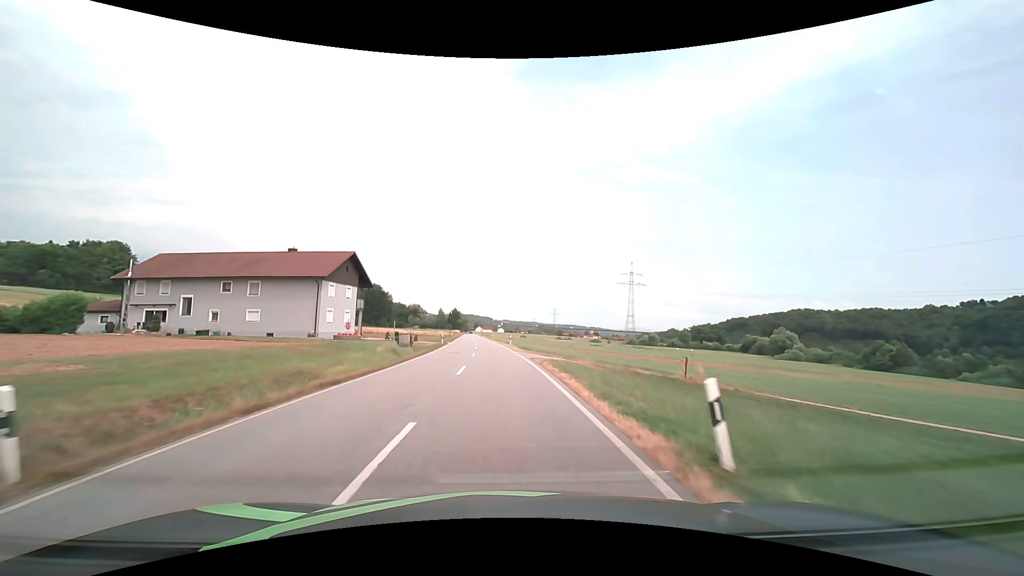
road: secondary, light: Day
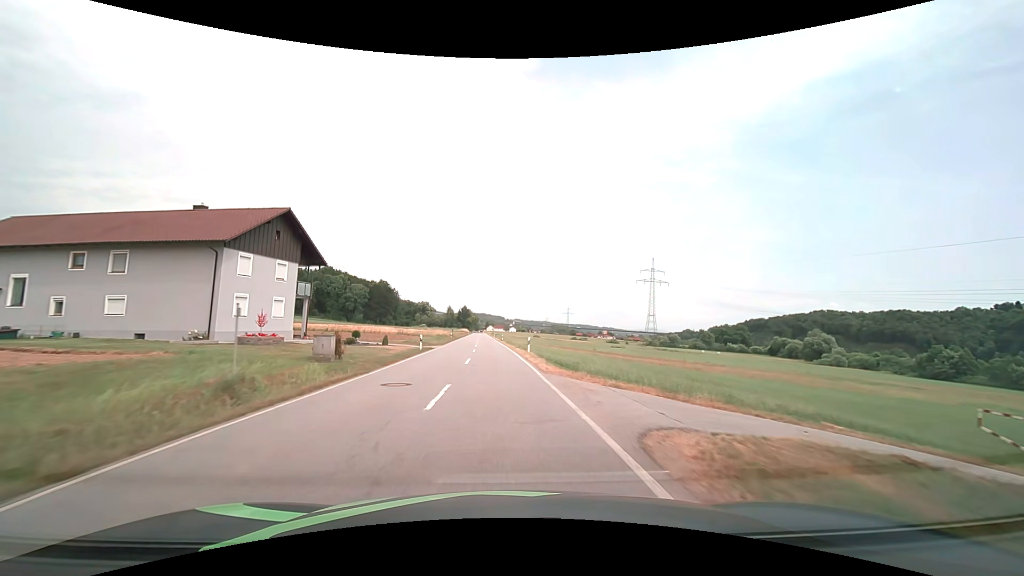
(-0.3, +19.1) m; -2°
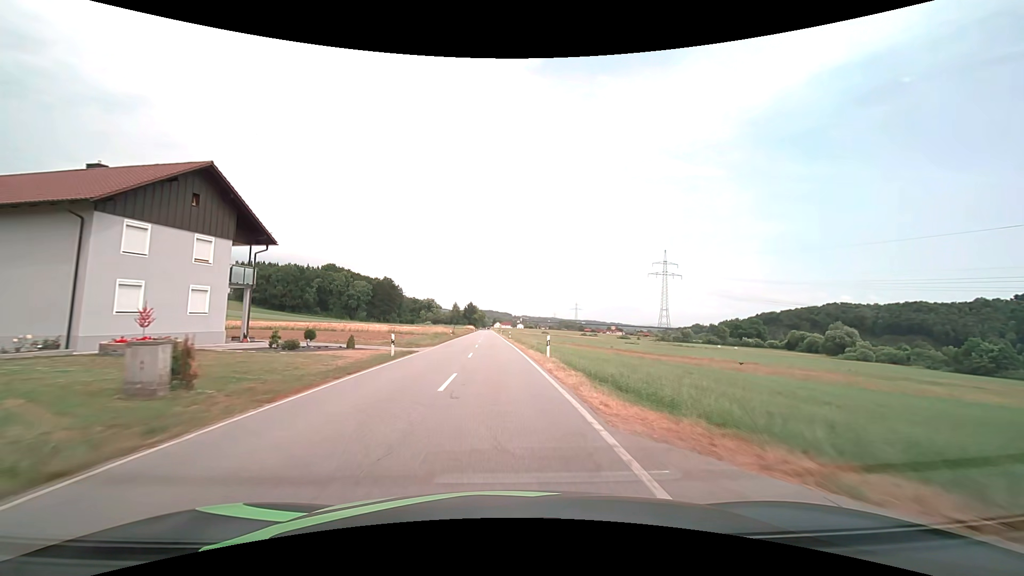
(0.0, +10.0) m; 0°
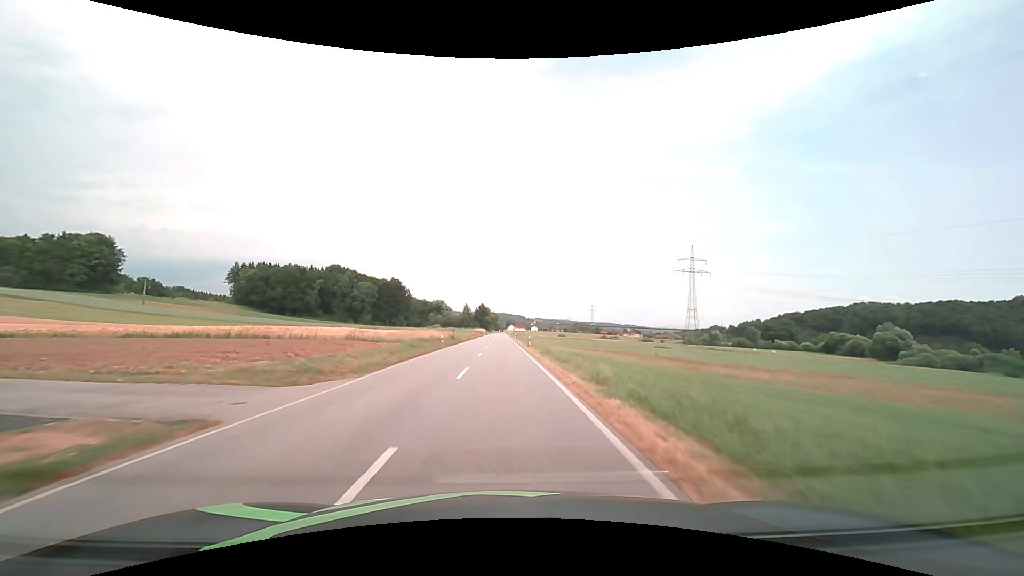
(-0.4, +20.9) m; -2°
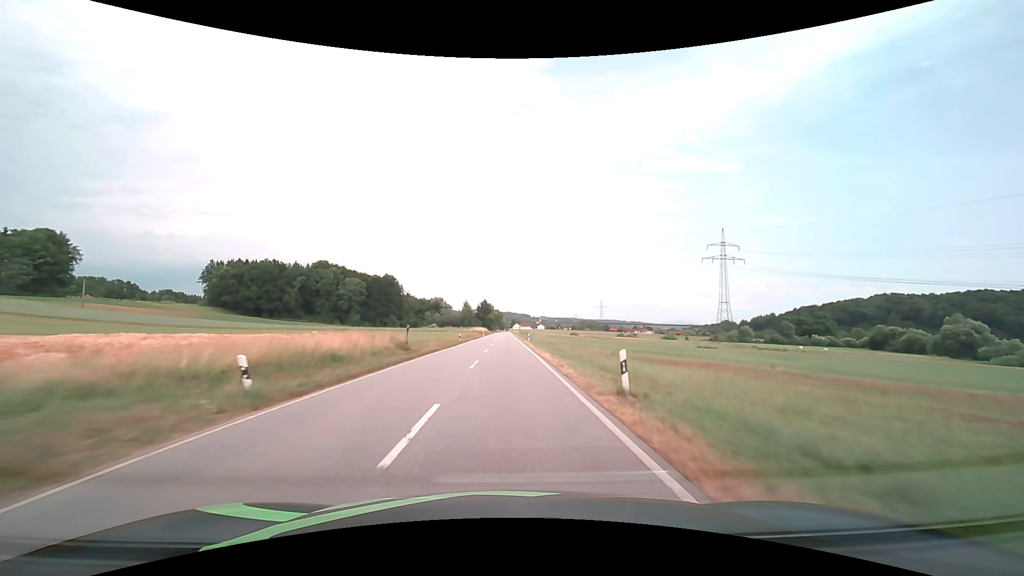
(-0.2, +33.1) m; -1°
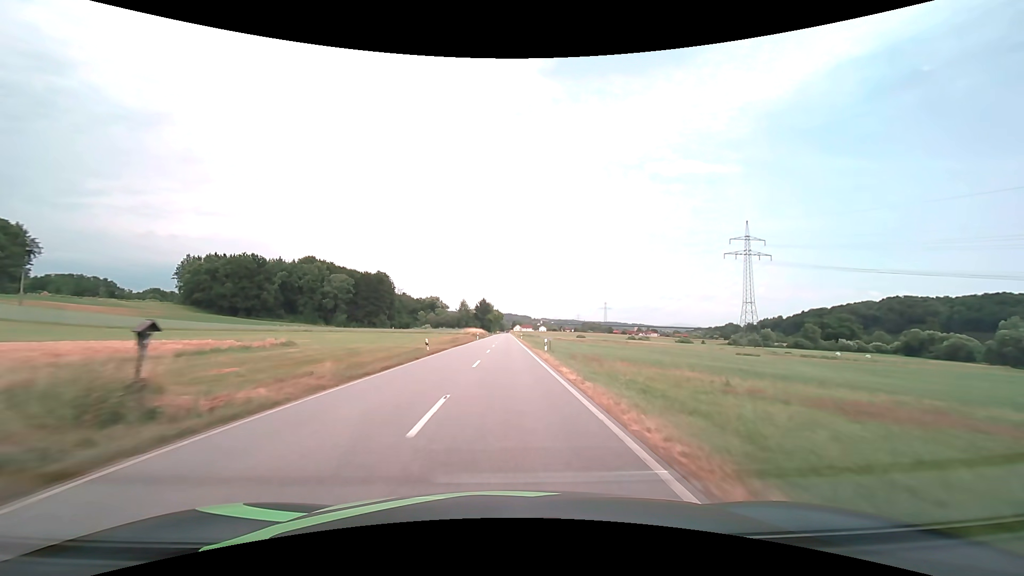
(0.0, +22.8) m; 0°
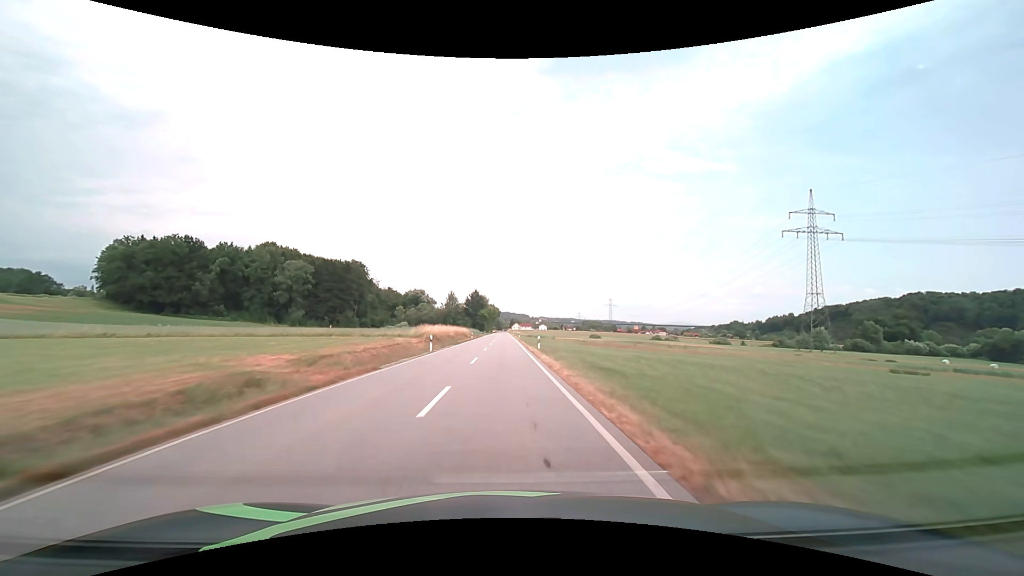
(+0.2, +46.9) m; 0°
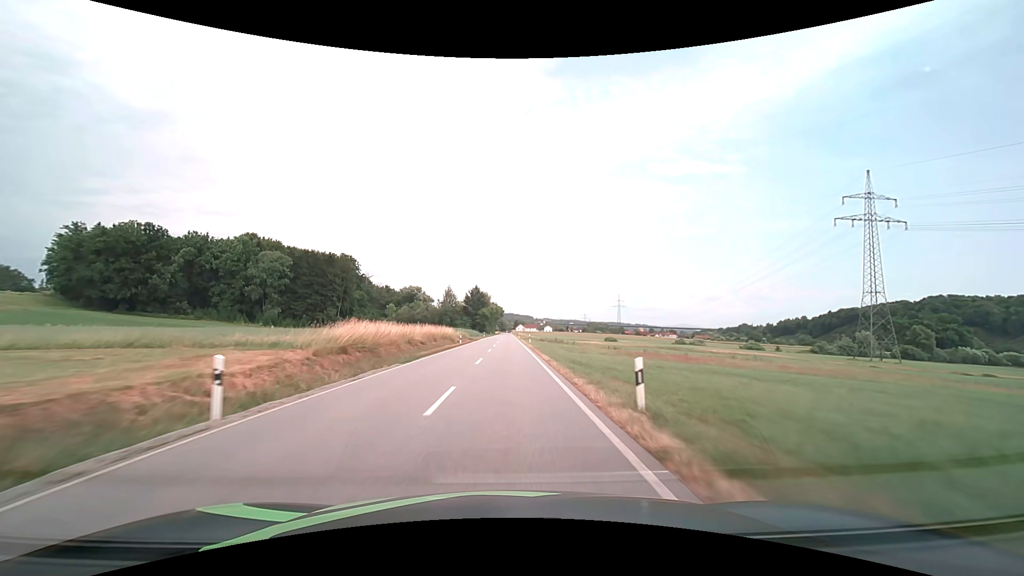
(-0.1, +24.0) m; 0°
(0, +10) (0, +20) (0, +30) (0, +40) (0, +50) (0, +60) (0, +70) (0, +80) (0, +90) (+1, +100) m
